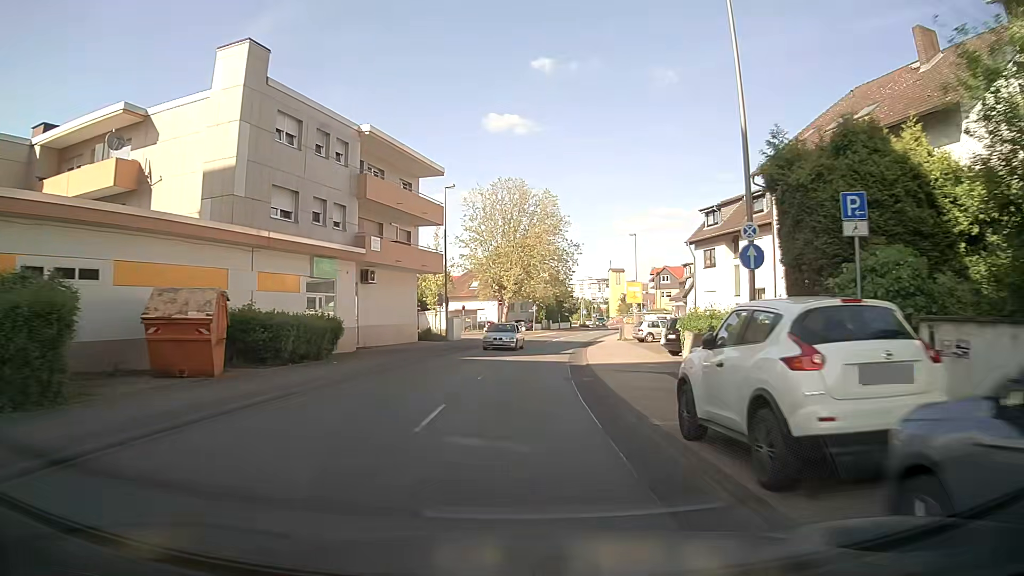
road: secondary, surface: asphalt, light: Day
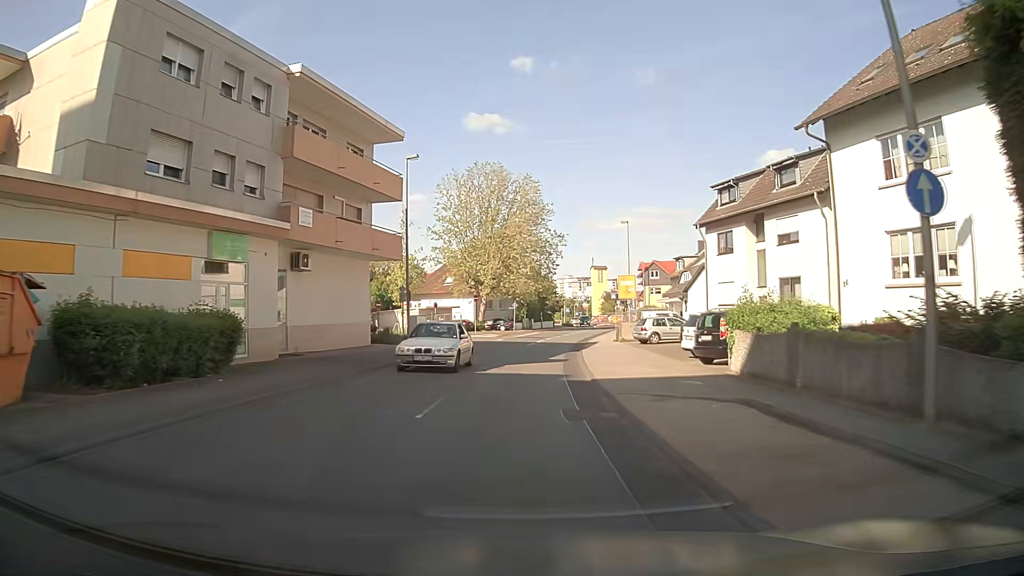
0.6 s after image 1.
(+0.3, +7.8) m; +3°
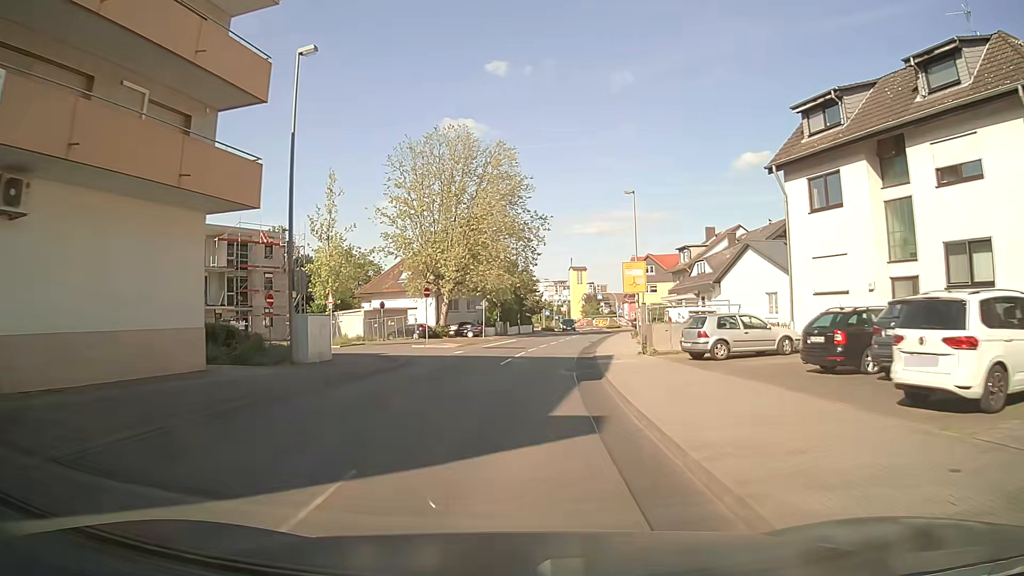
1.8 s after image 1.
(+0.2, +15.7) m; +2°
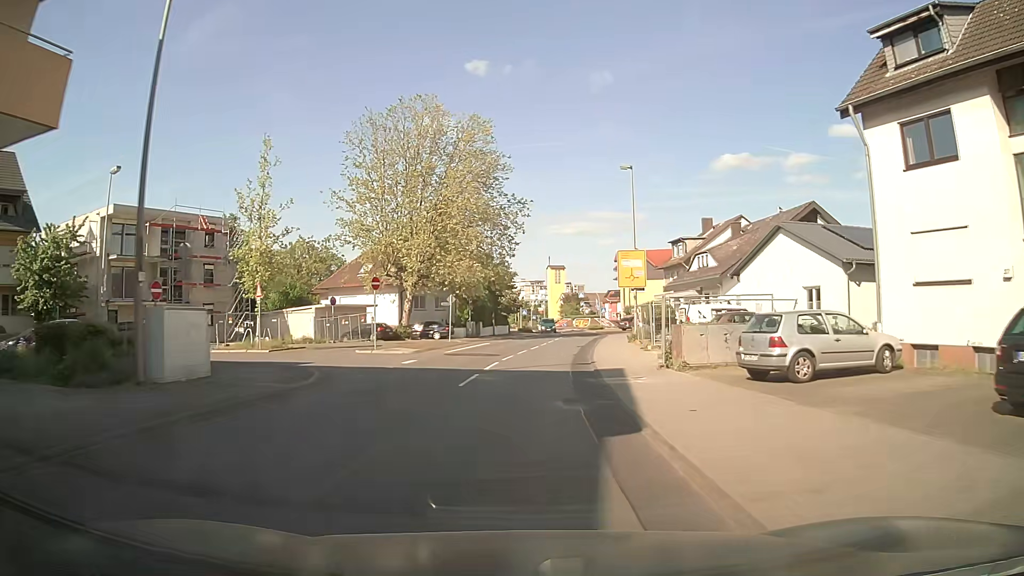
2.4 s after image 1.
(+0.1, +7.9) m; +2°
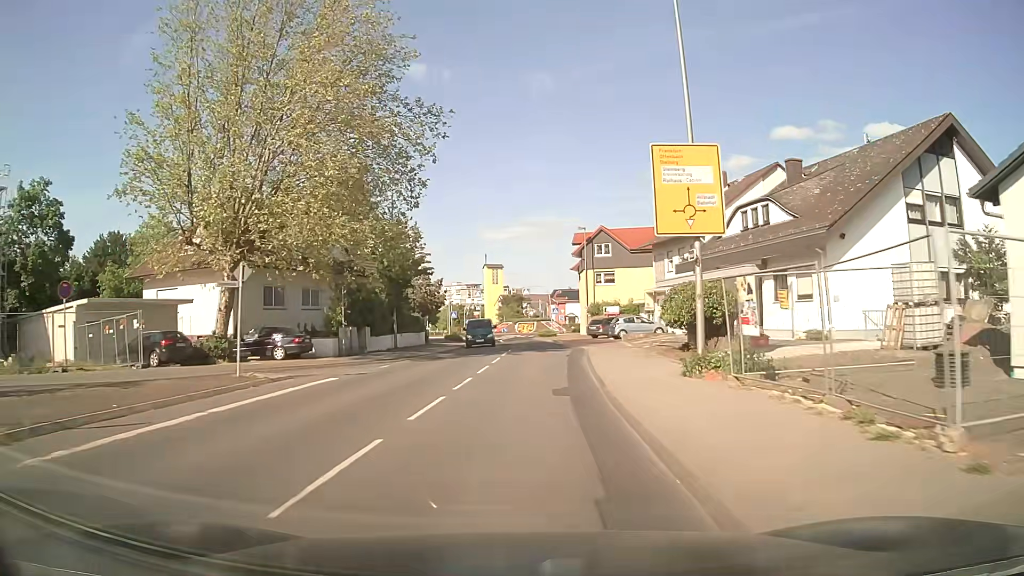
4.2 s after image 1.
(+1.2, +23.7) m; +5°
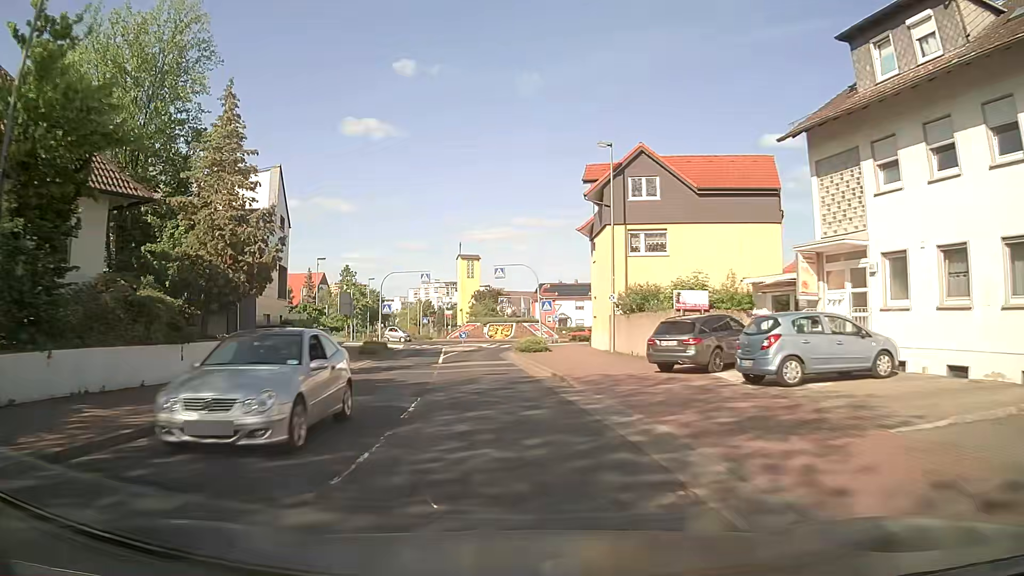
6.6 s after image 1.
(+1.2, +31.4) m; +2°
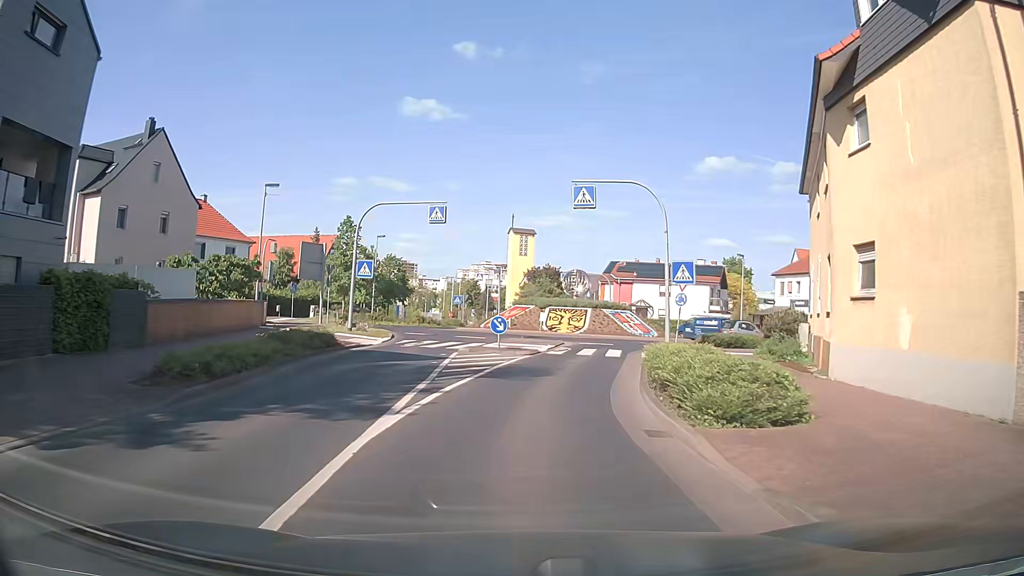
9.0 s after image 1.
(-1.4, +25.5) m; -4°
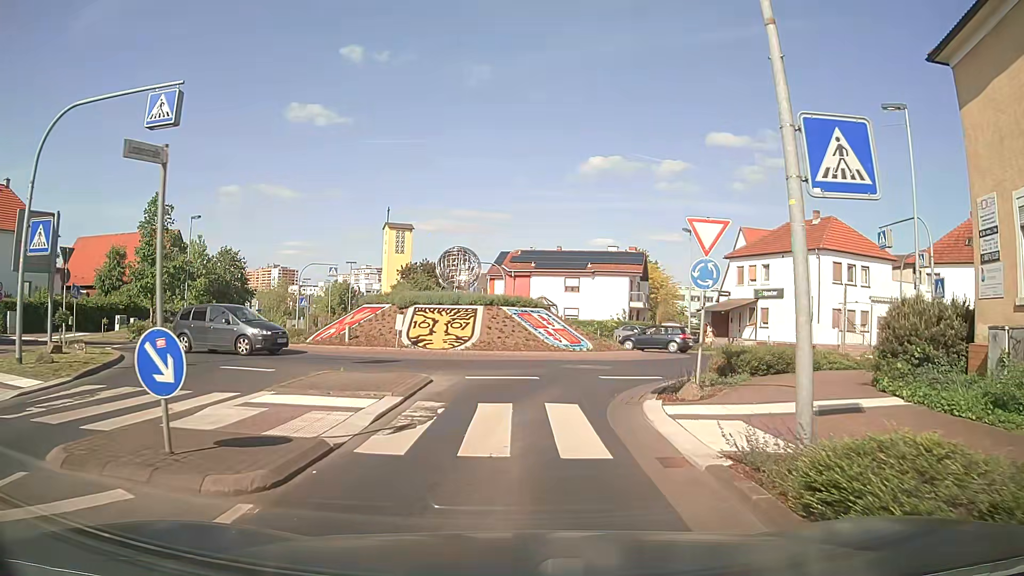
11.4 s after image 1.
(+1.0, +16.3) m; +8°
(+1, +10) (+4, +19) (+9, +28) (+9, +37) (+2, +44) (-4, +52) (-8, +61) (-12, +70) (-16, +79) (-20, +88) m
